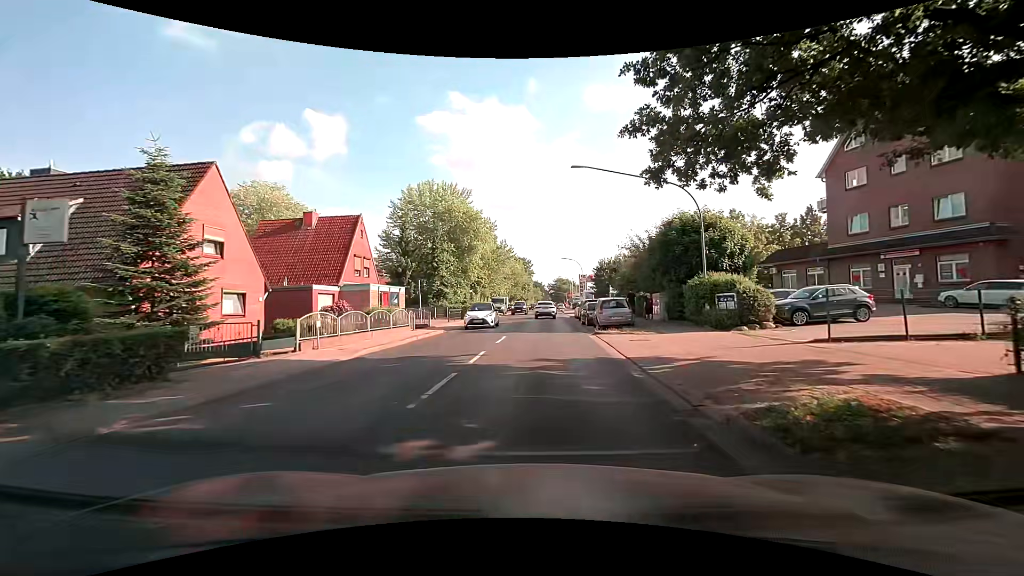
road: secondary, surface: asphalt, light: Day
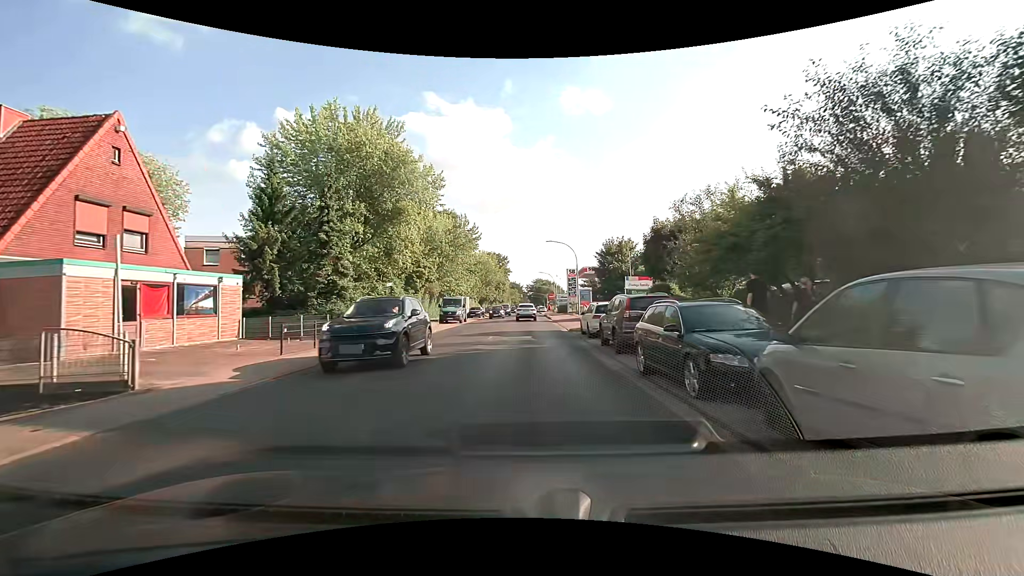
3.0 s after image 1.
(+0.9, +22.5) m; +2°
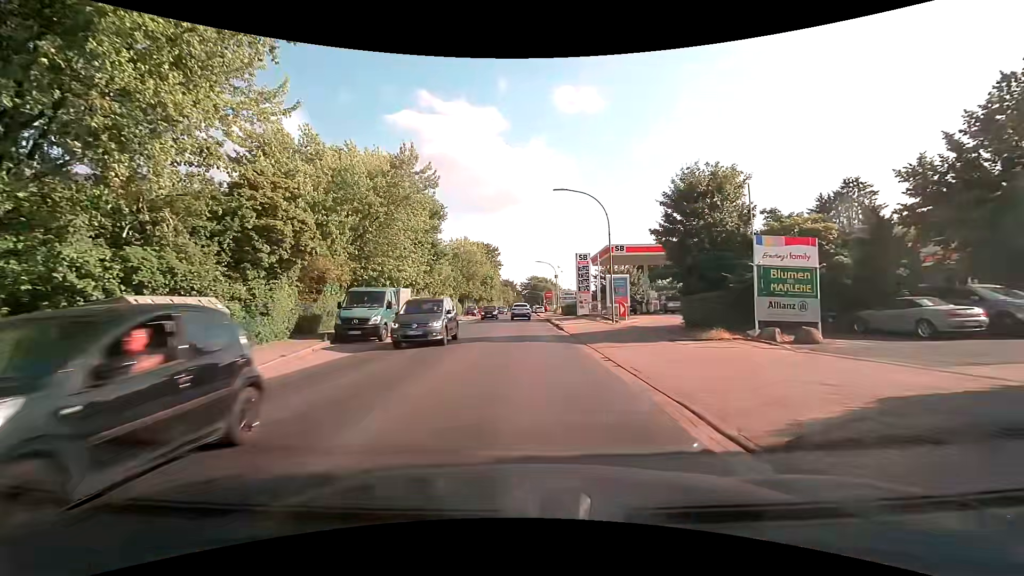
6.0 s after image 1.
(+0.3, +22.4) m; +1°
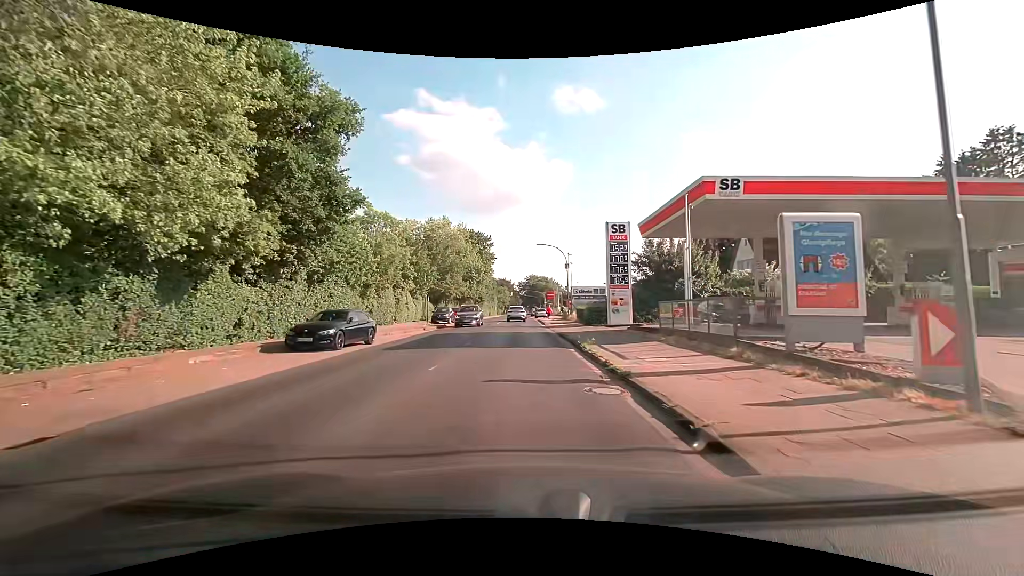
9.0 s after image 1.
(0.0, +22.4) m; 0°
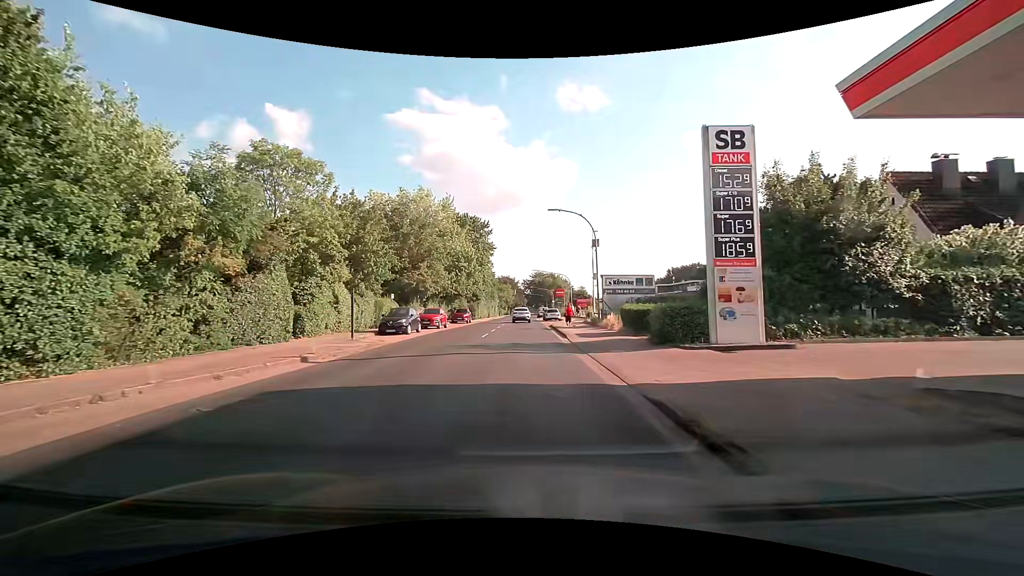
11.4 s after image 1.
(-0.2, +17.9) m; -1°
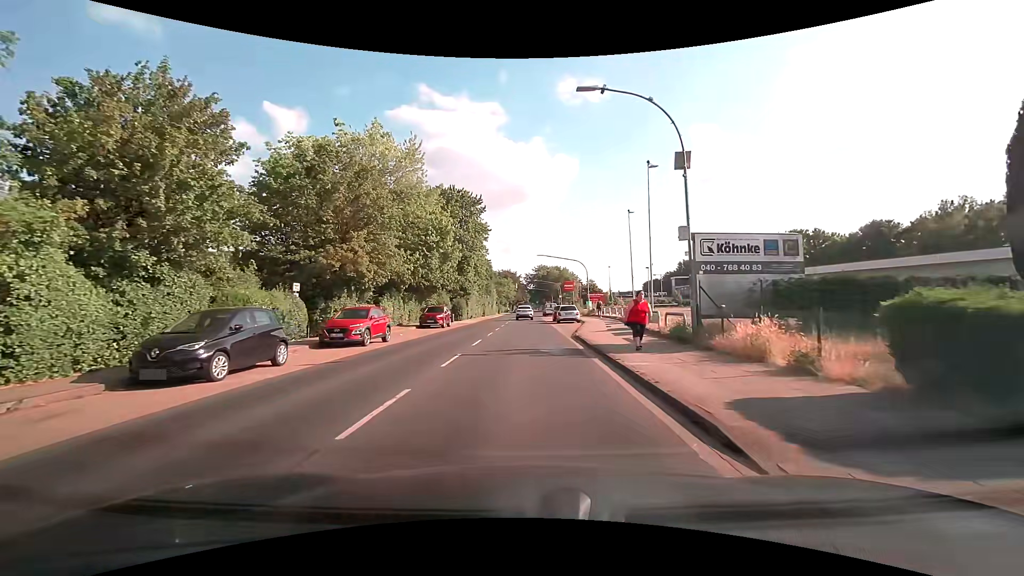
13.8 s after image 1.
(-0.1, +17.9) m; 0°
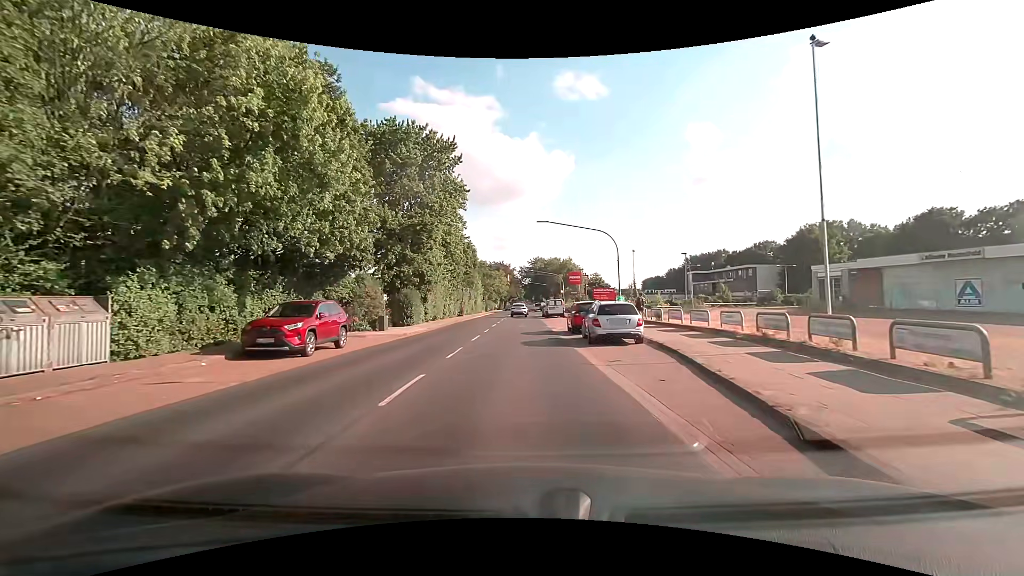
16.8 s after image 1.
(0.0, +22.5) m; +1°
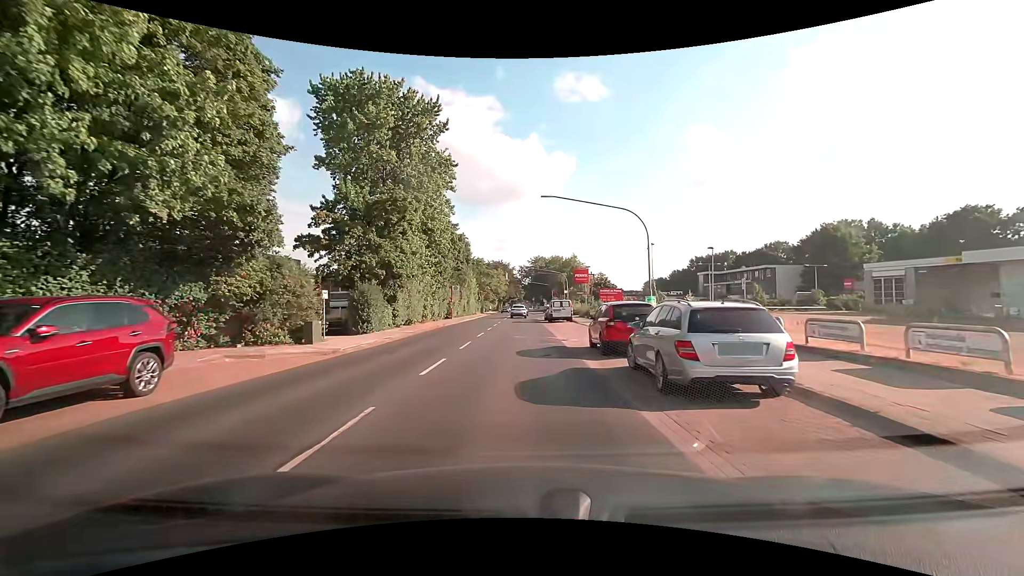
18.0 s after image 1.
(0.0, +9.1) m; 0°
(0, +10) (0, +20) (0, +30) (0, +40) (0, +50) (0, +60) (0, +70) (0, +80) (0, +90) (0, +100) m
